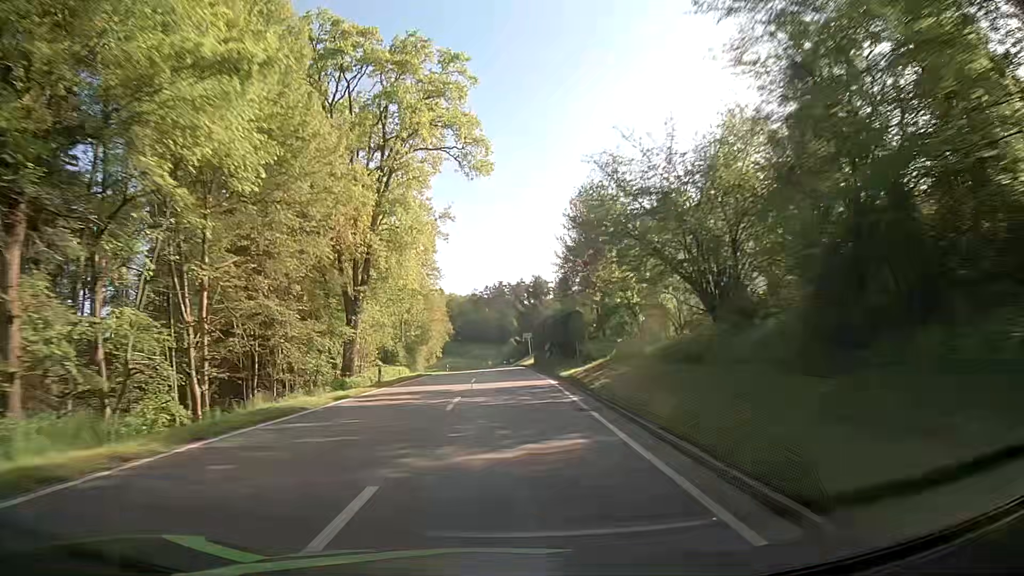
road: secondary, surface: asphalt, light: Day
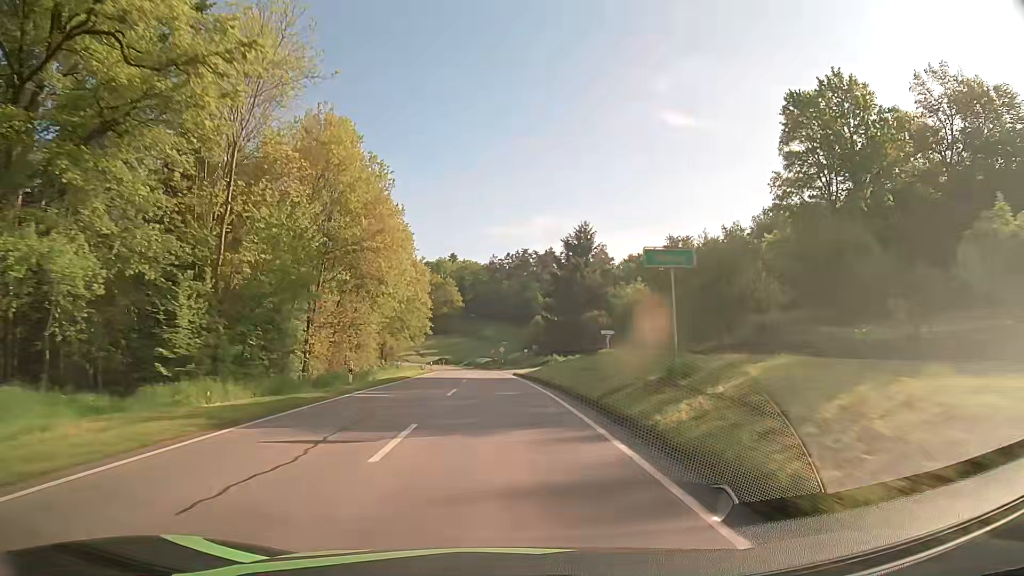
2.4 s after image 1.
(+0.1, +54.3) m; -1°
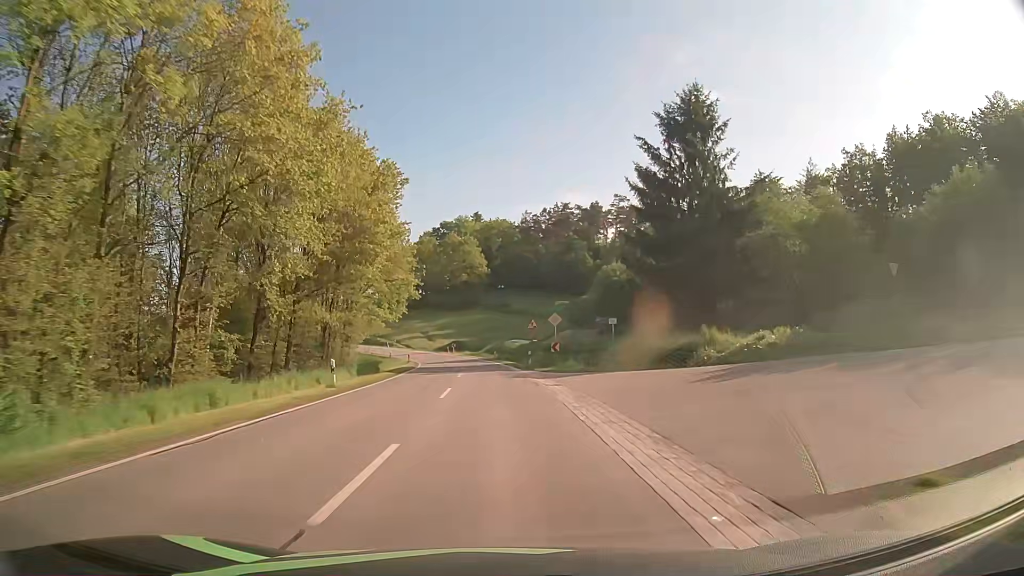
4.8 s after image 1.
(-1.1, +50.7) m; -2°
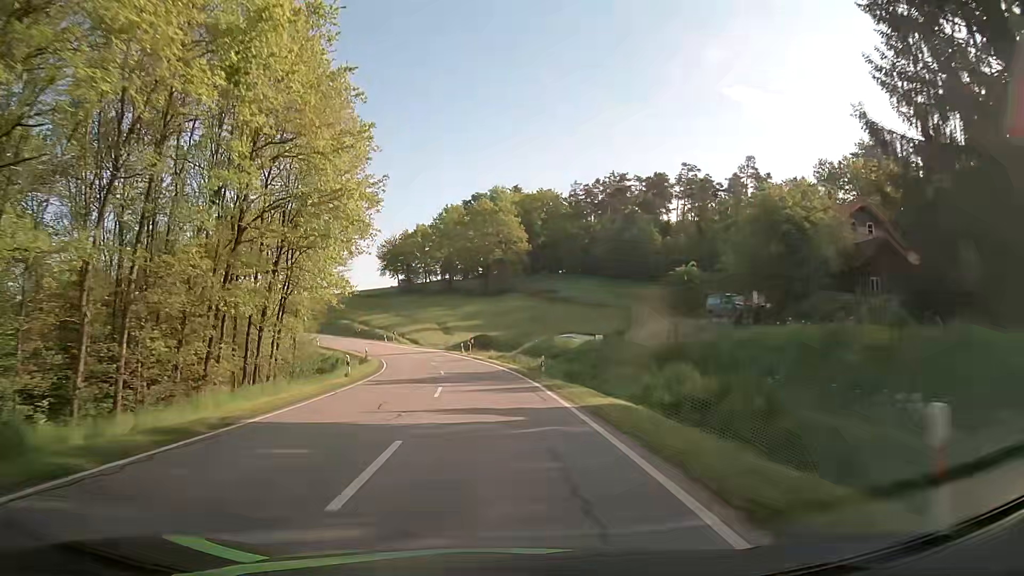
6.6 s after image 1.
(-1.0, +35.6) m; -3°
